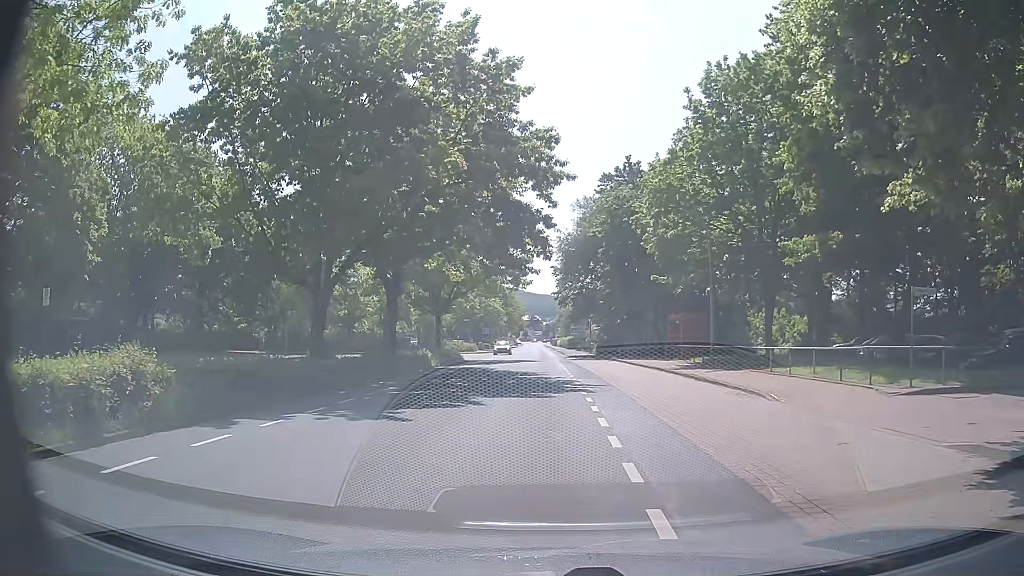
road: unclassified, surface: asphalt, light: Day
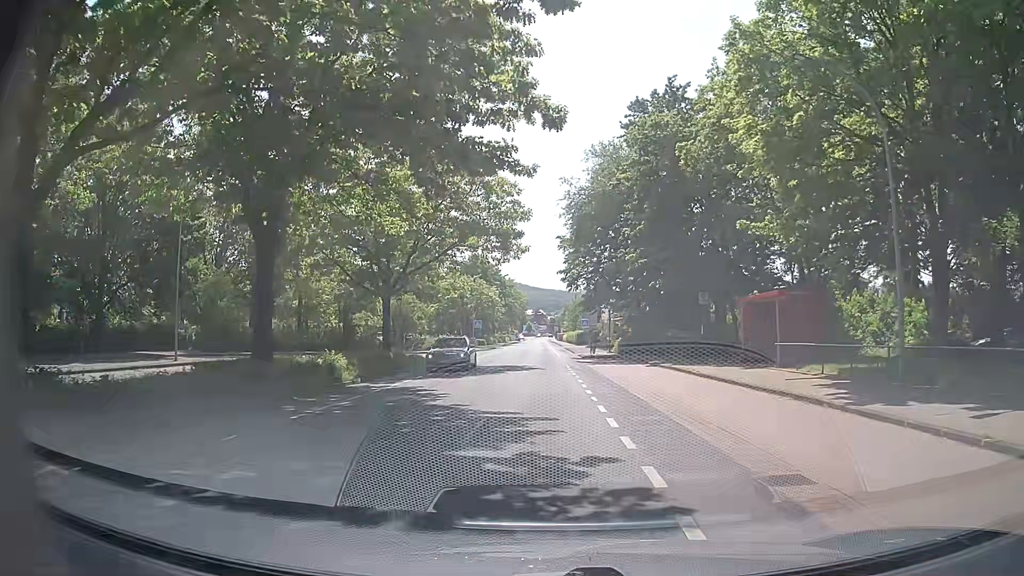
(+0.5, +17.4) m; +2°
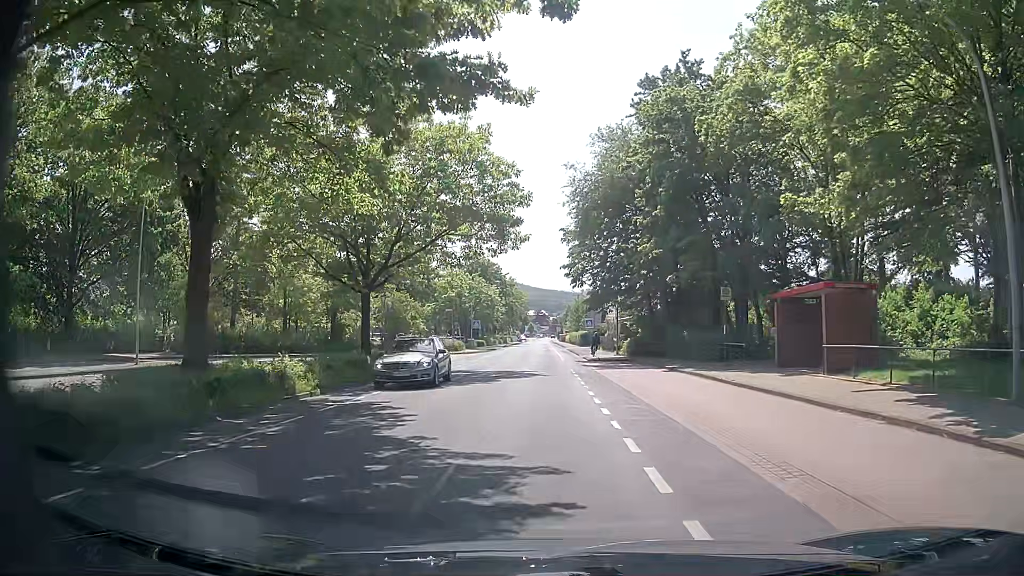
(0.0, +4.2) m; -1°
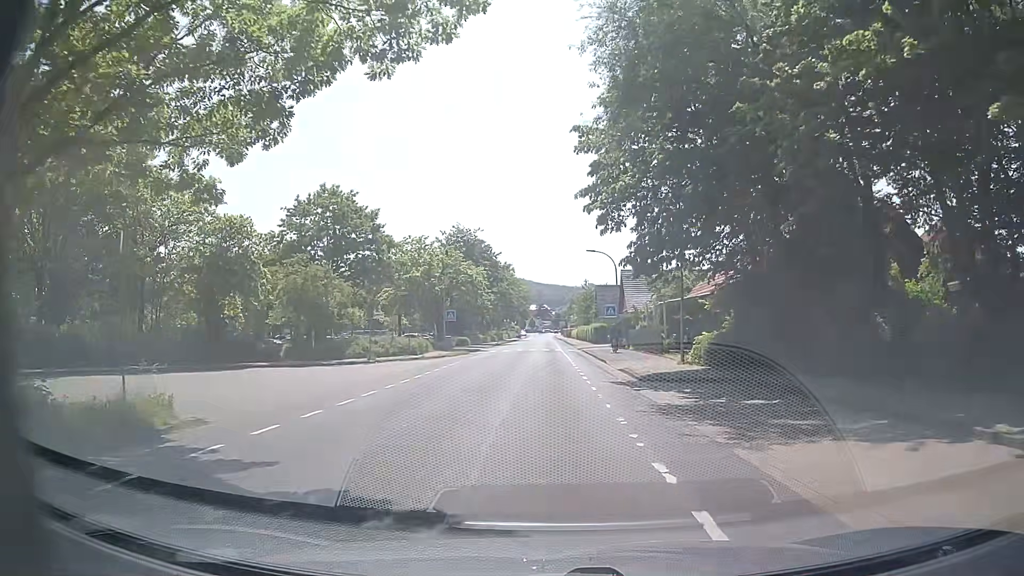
(+0.2, +22.5) m; +1°
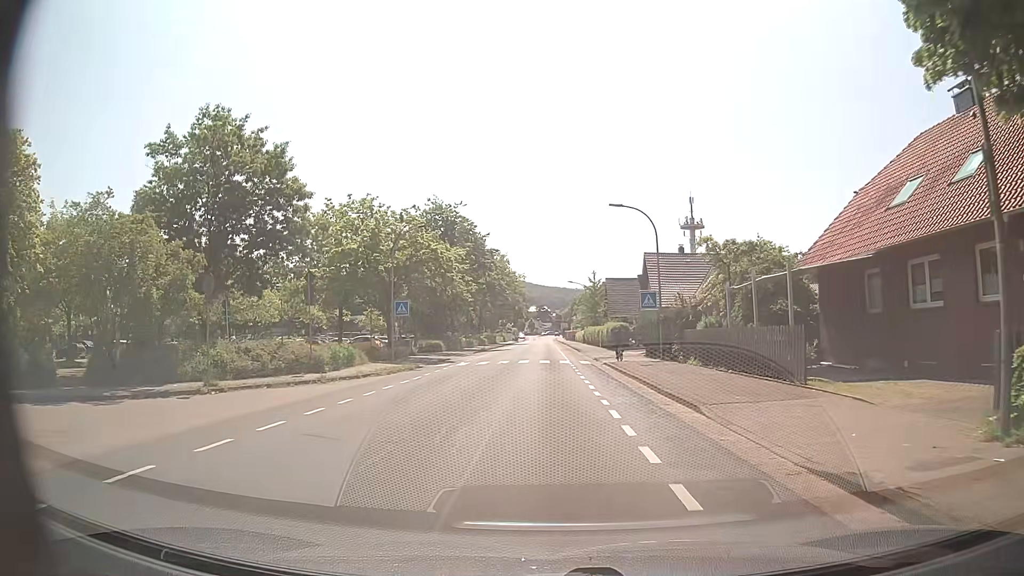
(-0.4, +19.0) m; -2°
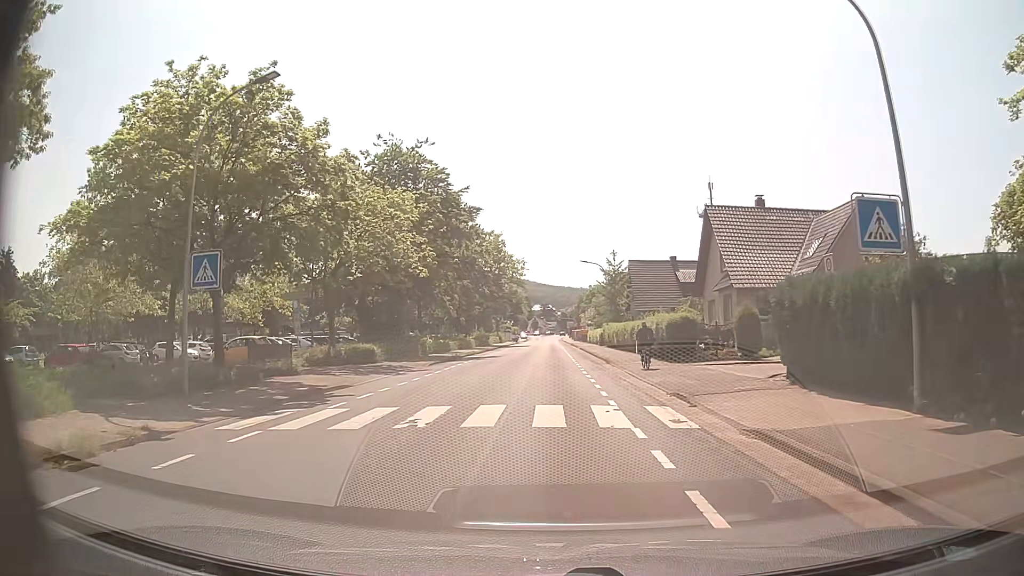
(+0.3, +22.4) m; 0°
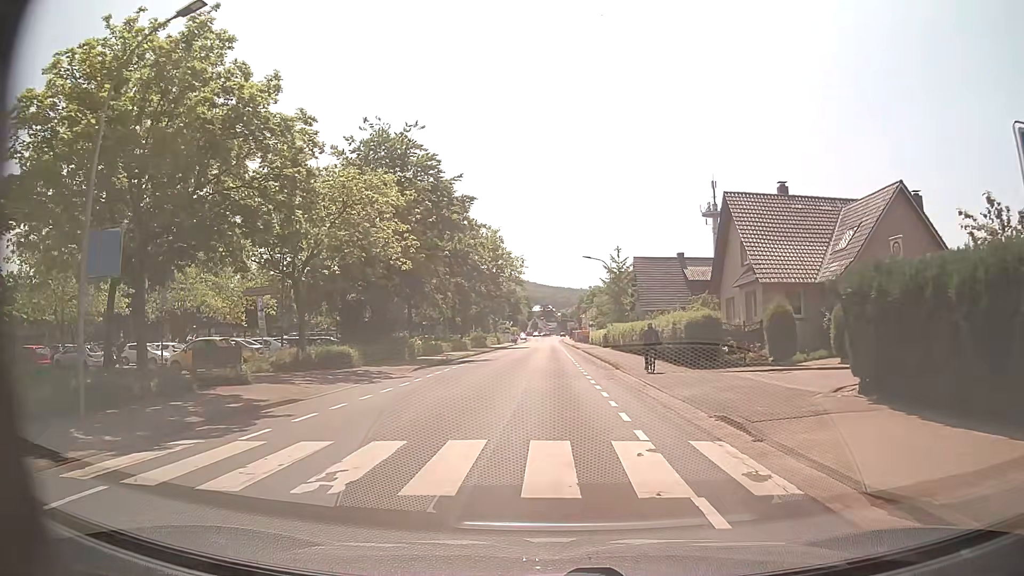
(0.0, +4.1) m; 0°
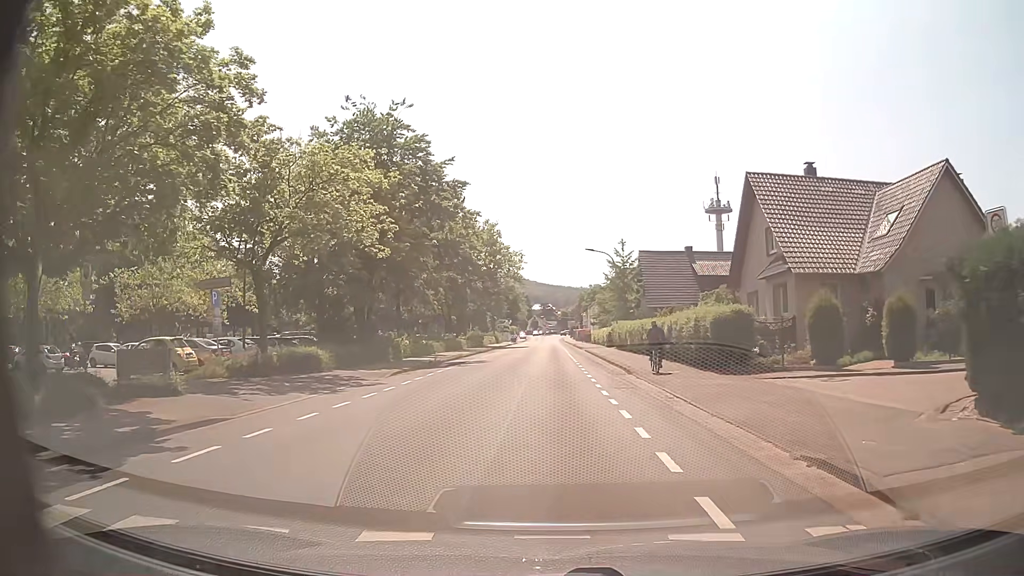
(0.0, +4.1) m; 0°
